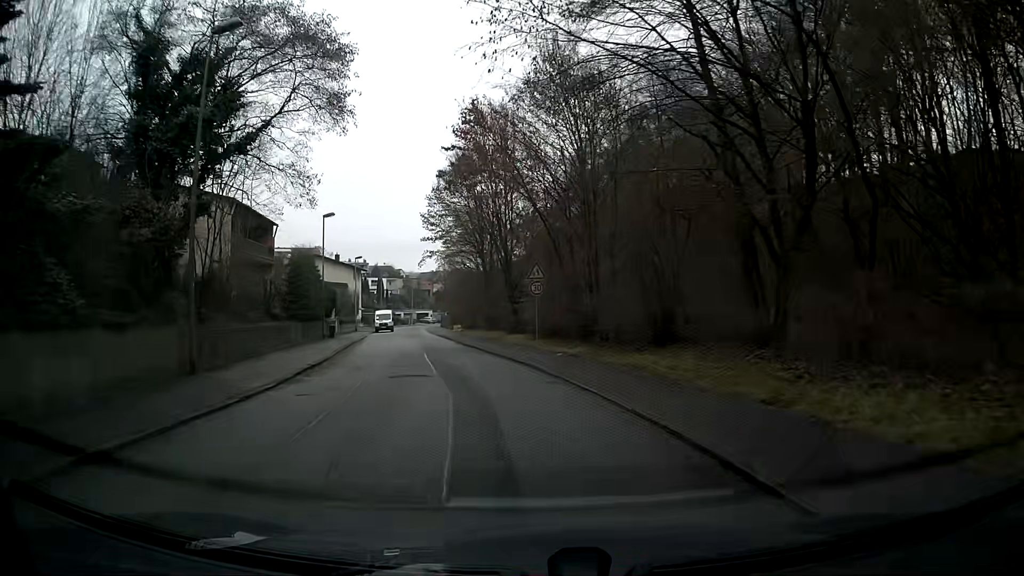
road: residential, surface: asphalt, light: Day
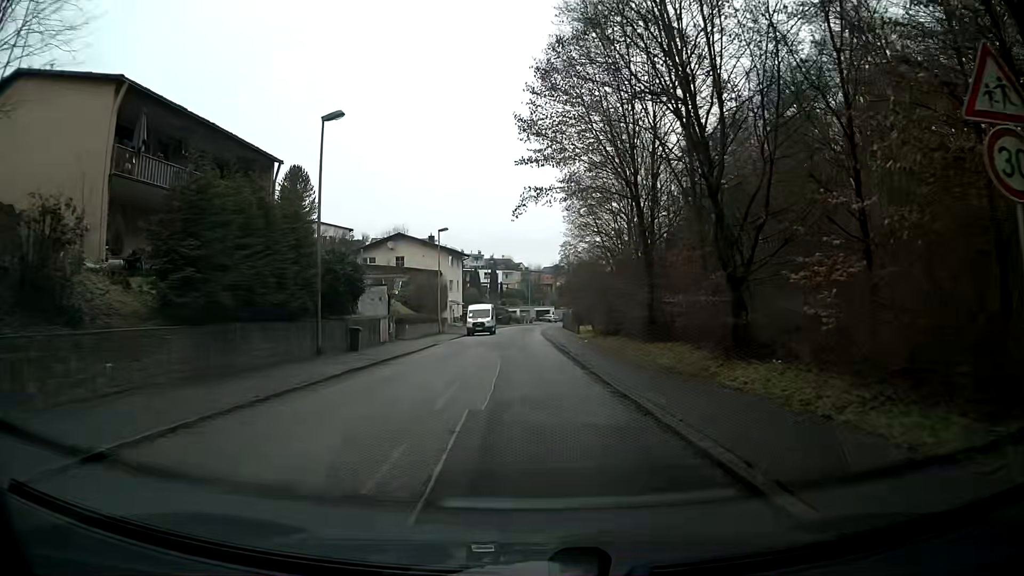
(-2.4, +22.2) m; -9°
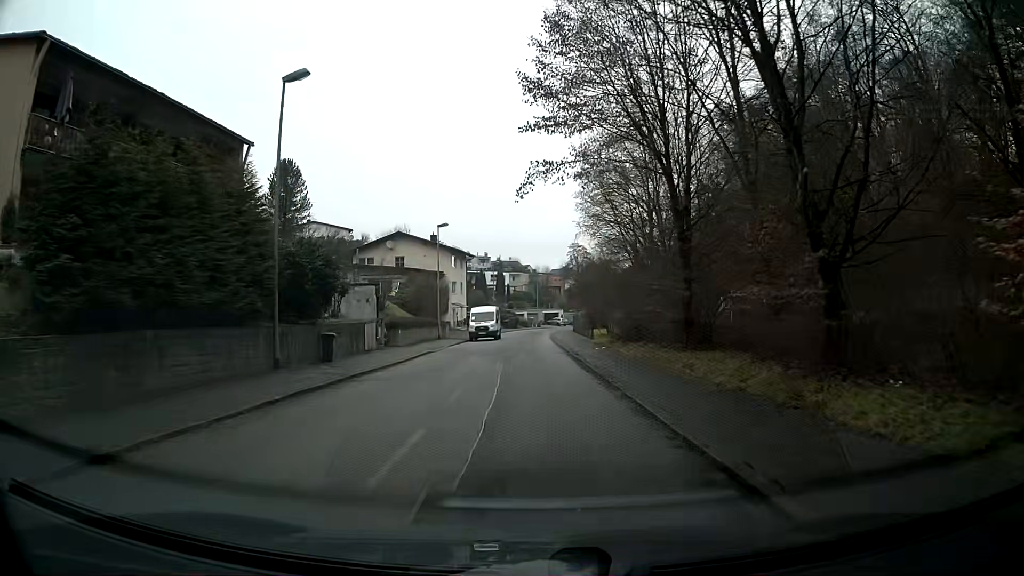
(0.0, +4.5) m; -1°
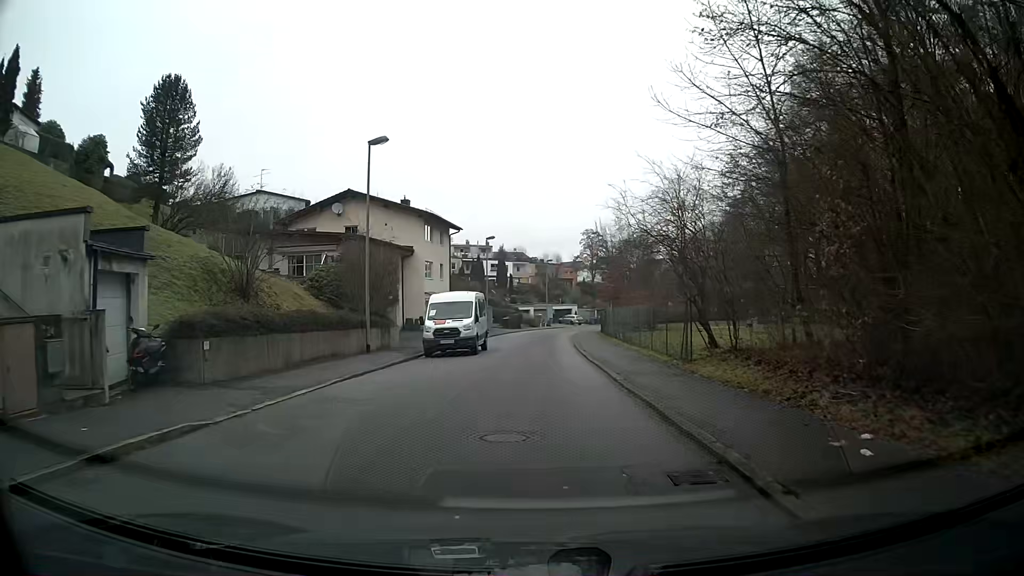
(-0.3, +22.6) m; 0°
(0, +10) (0, +20) (0, +30) (0, +40) (+1, +50) (+2, +60) (+4, +70) (+7, +79) (+10, +89) (+13, +98) m
